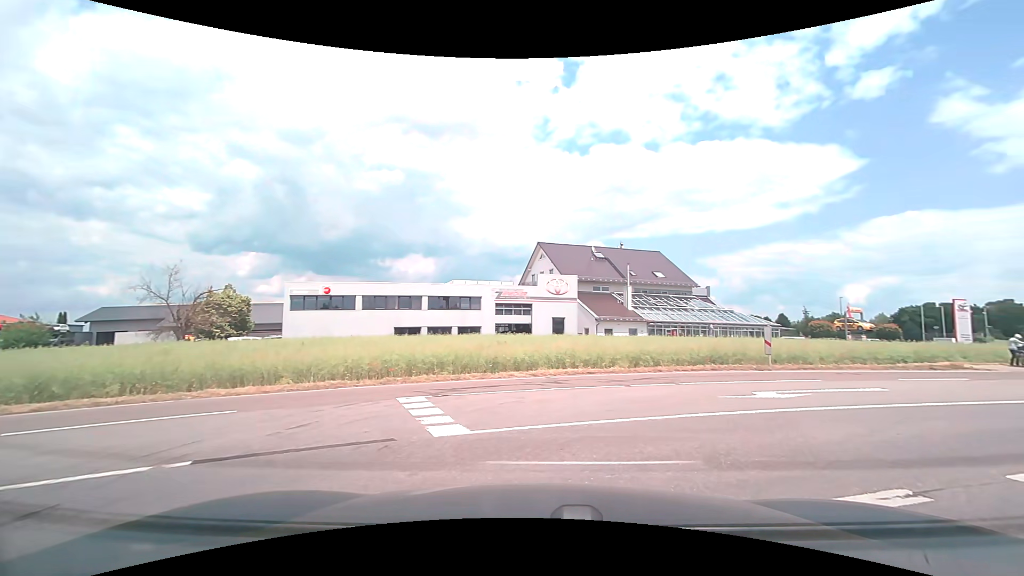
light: Day
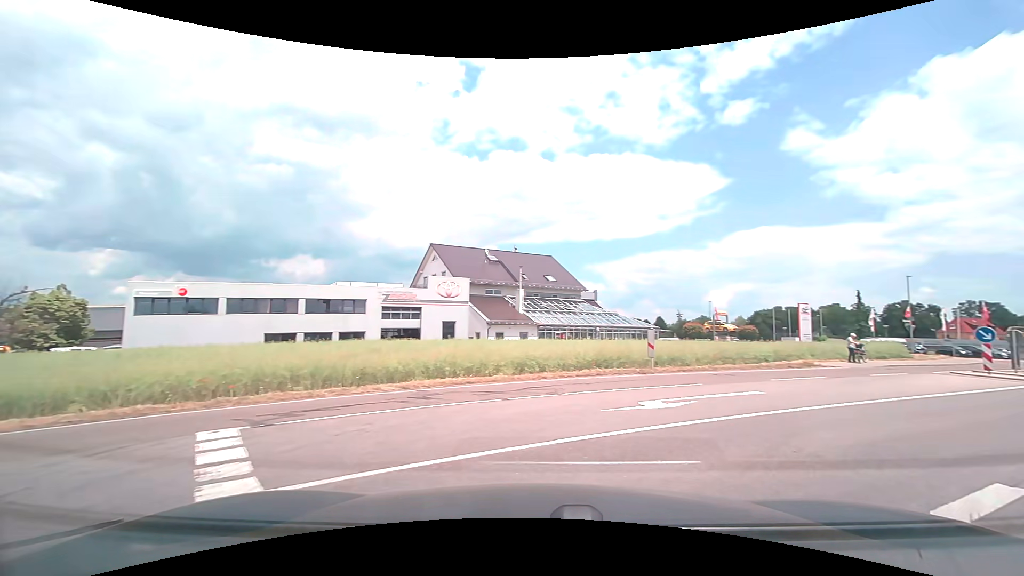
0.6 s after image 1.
(+0.2, +1.8) m; +11°
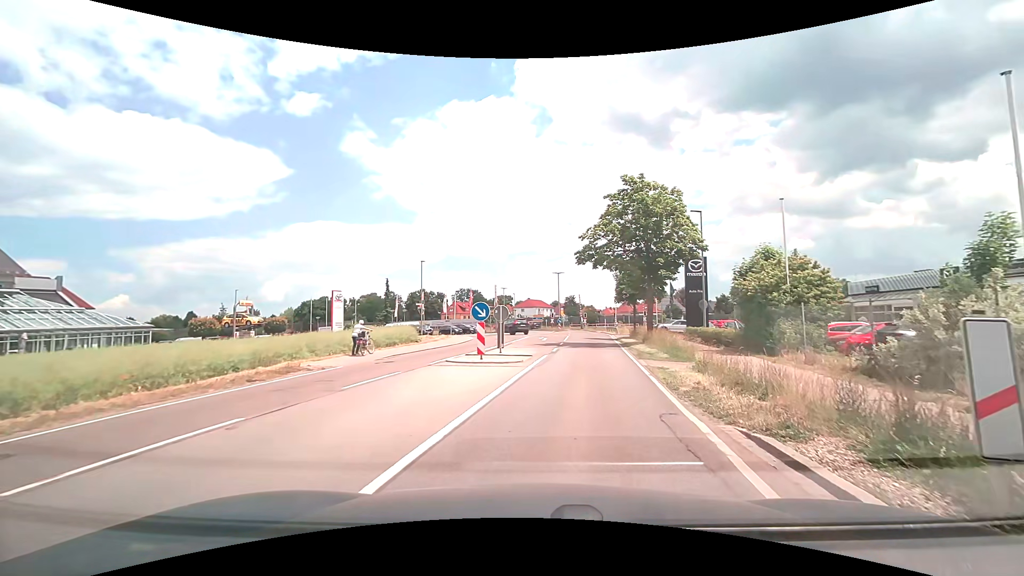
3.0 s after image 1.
(+5.4, +9.0) m; +50°
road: secondary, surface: asphalt
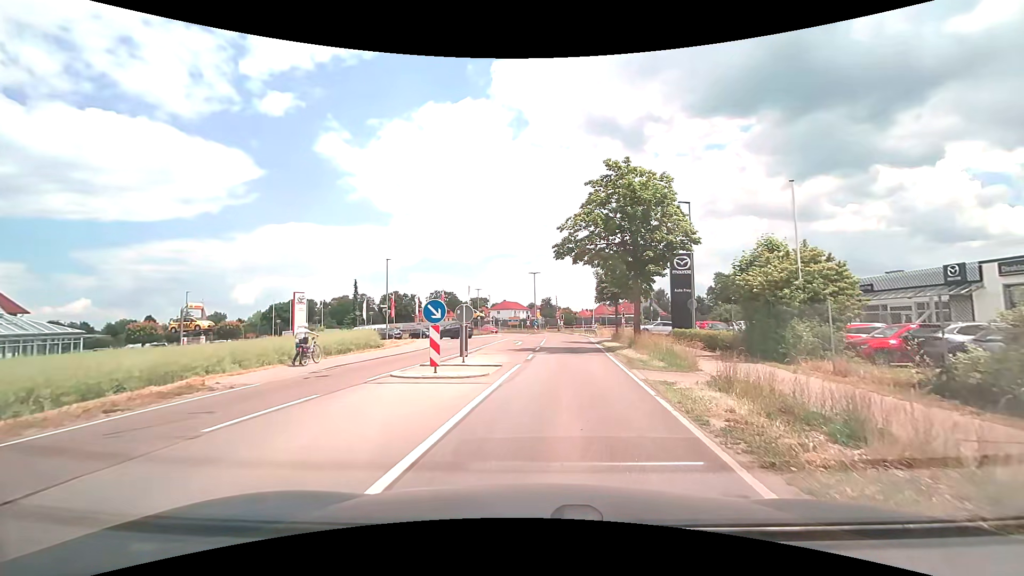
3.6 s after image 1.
(+0.1, +3.4) m; +3°
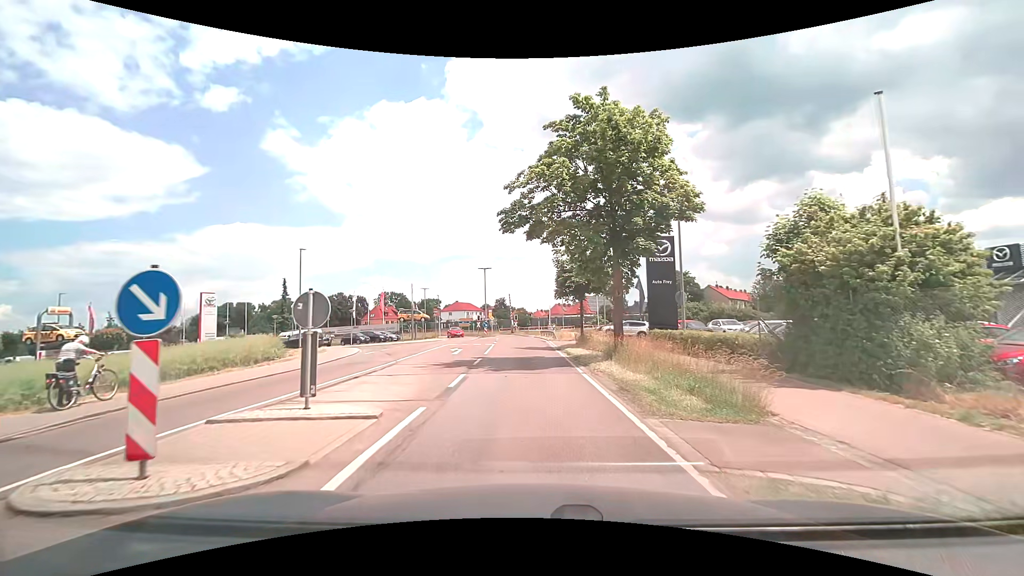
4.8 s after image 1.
(+0.5, +7.8) m; +6°
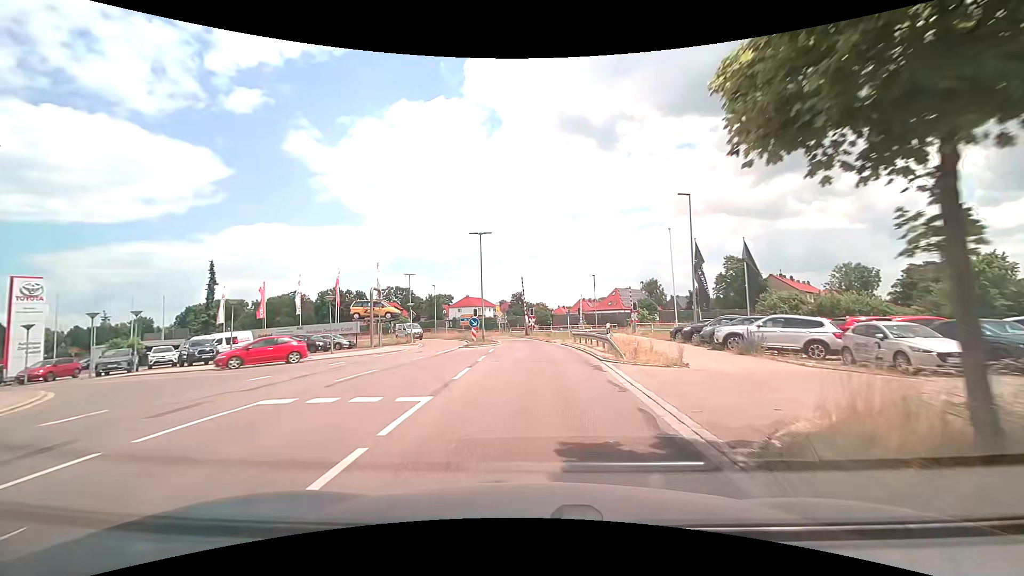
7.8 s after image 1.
(-0.5, +24.7) m; -2°
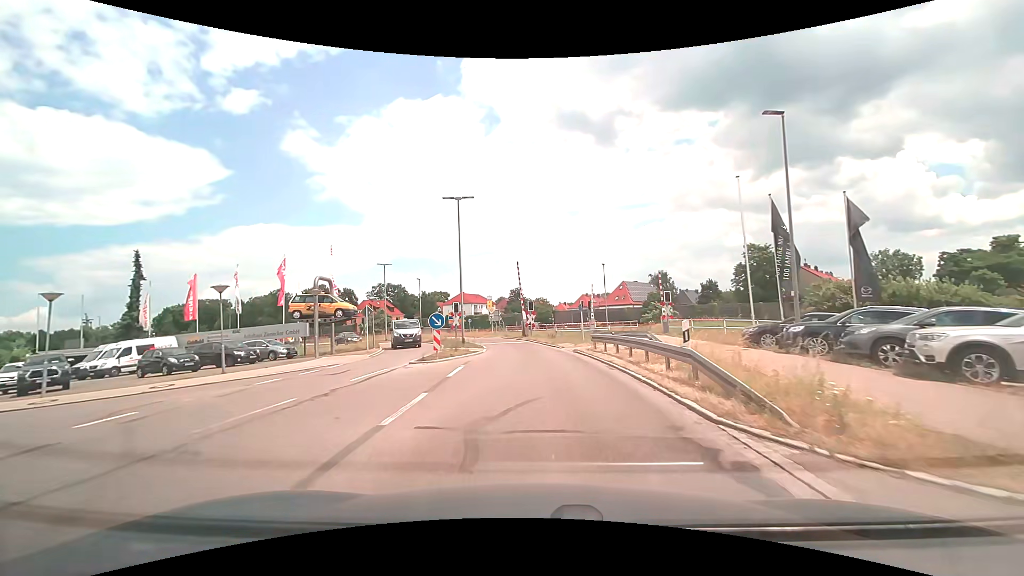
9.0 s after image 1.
(0.0, +11.2) m; 0°
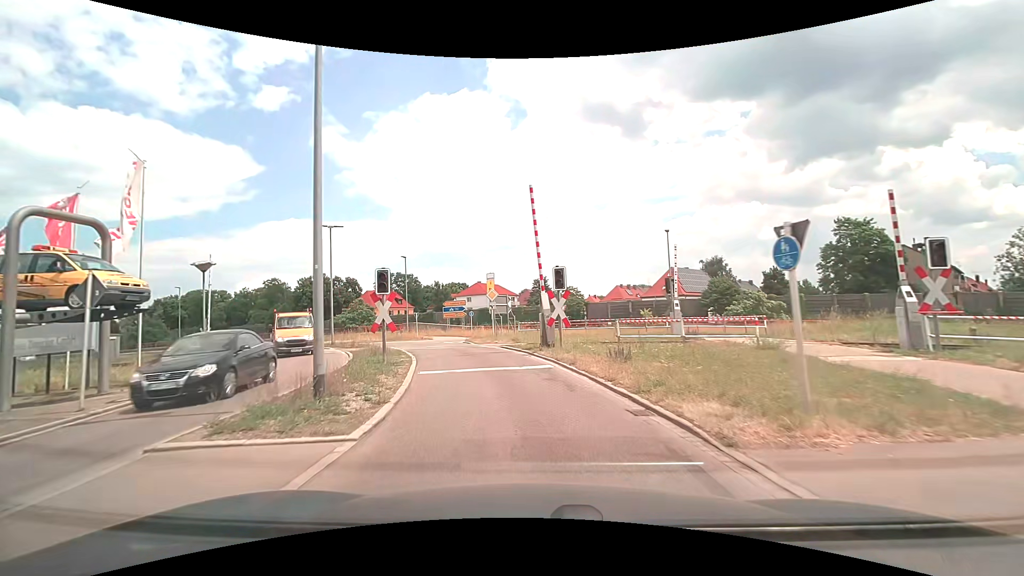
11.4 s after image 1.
(-0.2, +20.8) m; -3°
(0, +10) (-2, +20) (-6, +29) (-11, +38) (-17, +45) (-25, +52) (-33, +57) (-42, +62) (-51, +66) (-61, +69) m
